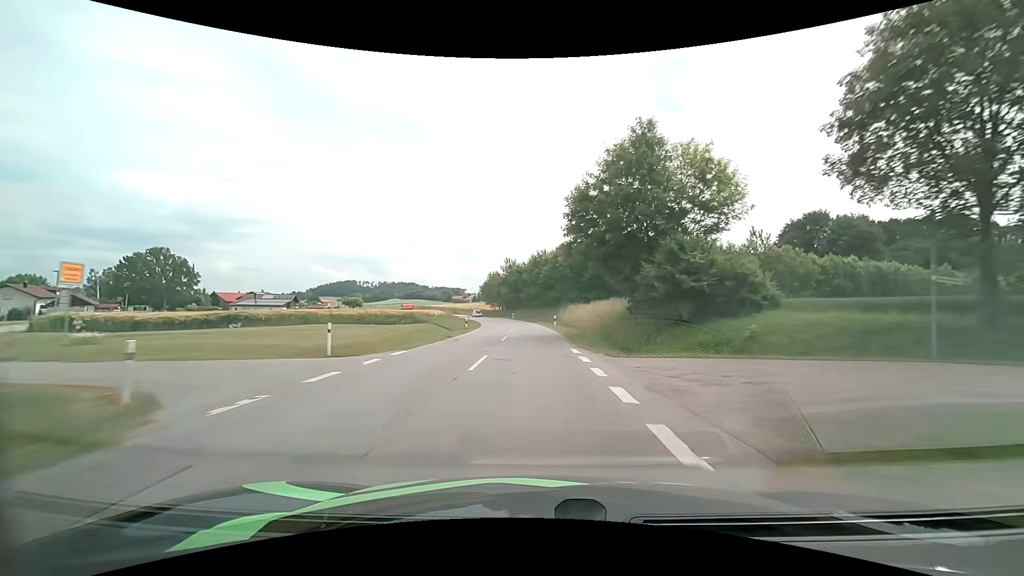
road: secondary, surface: asphalt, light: Day
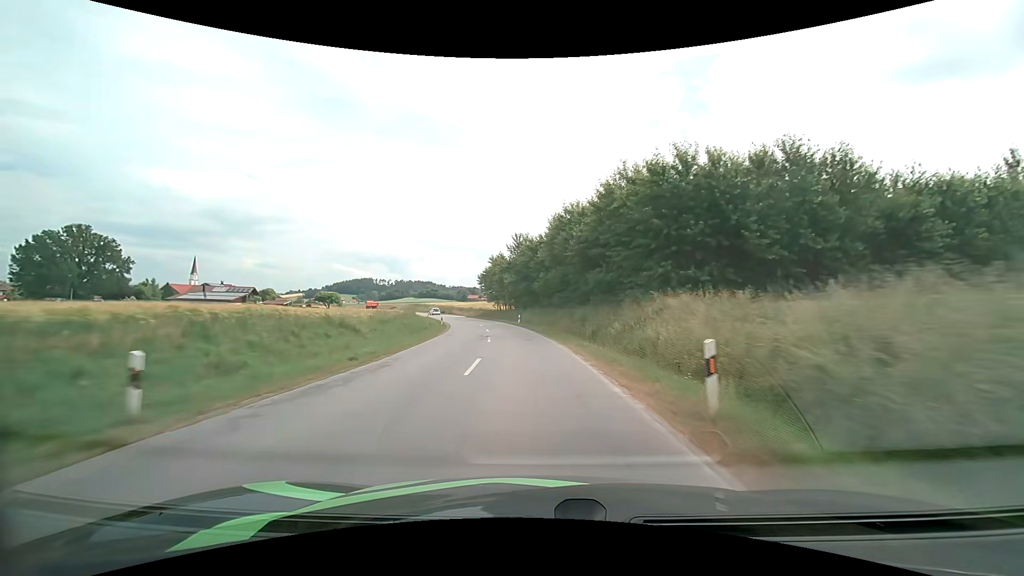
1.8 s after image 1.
(-0.6, +36.6) m; -2°
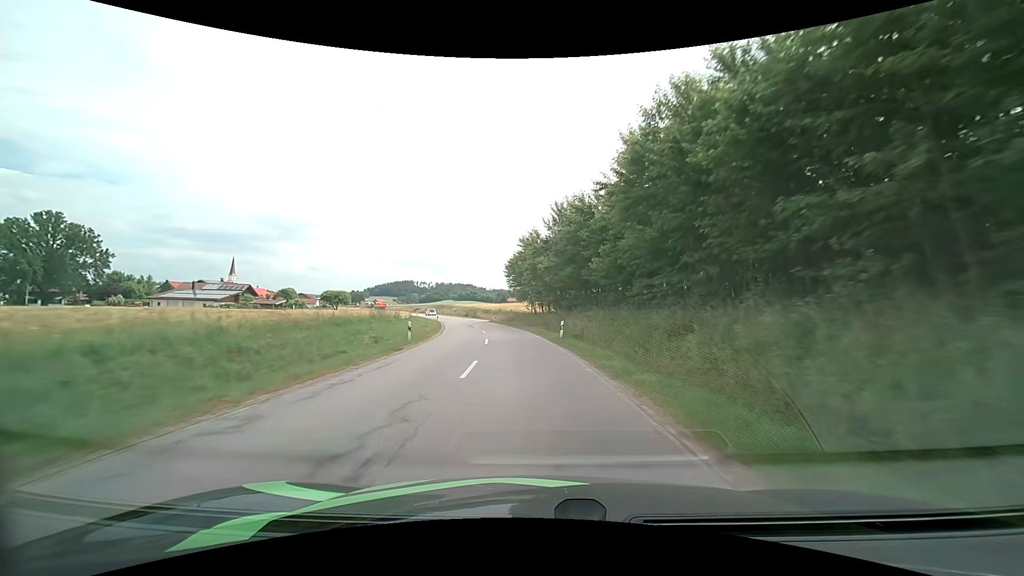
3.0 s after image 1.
(-1.0, +24.4) m; -5°
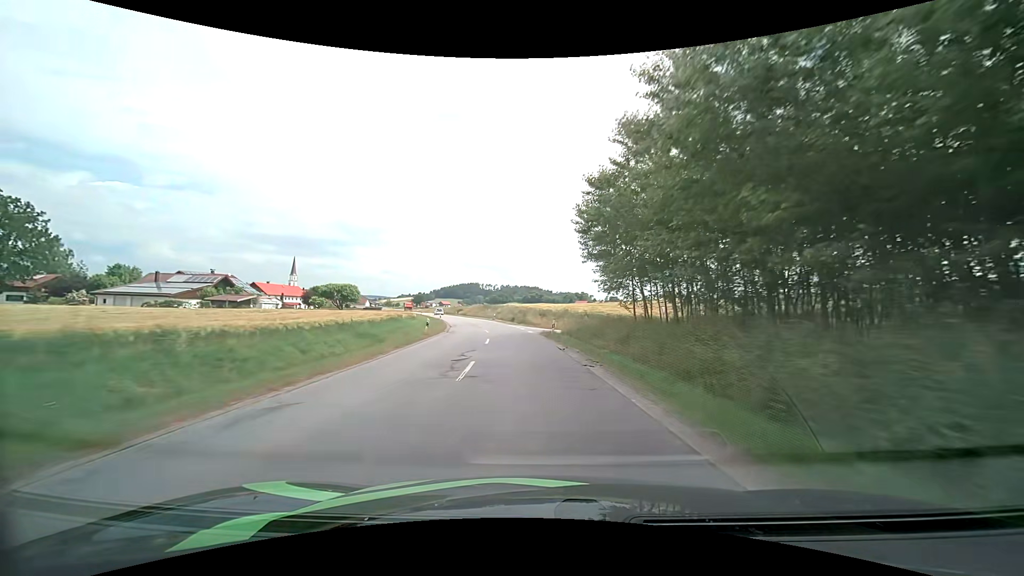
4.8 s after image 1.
(-2.4, +36.6) m; -7°
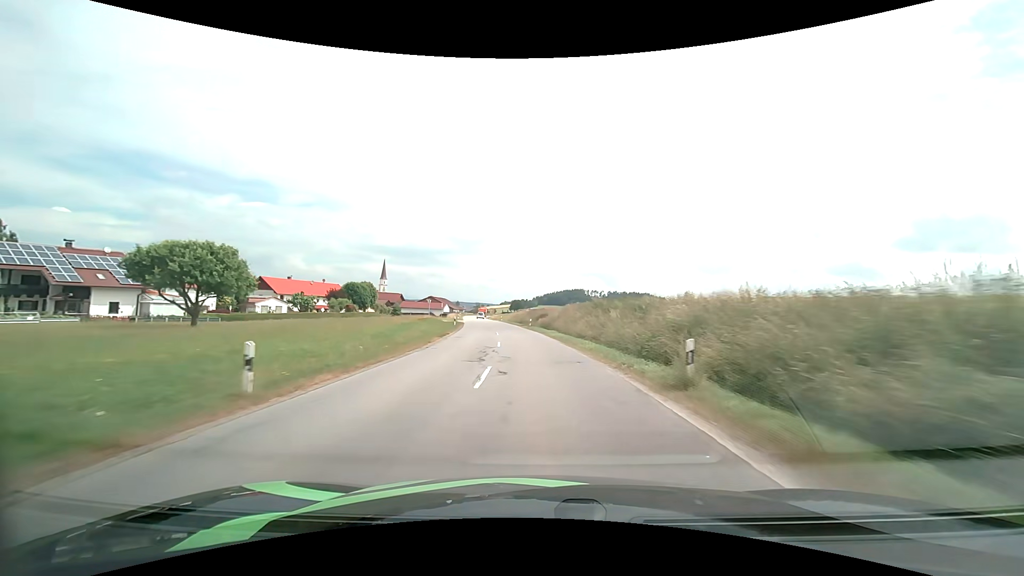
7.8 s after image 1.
(-6.7, +60.9) m; -12°
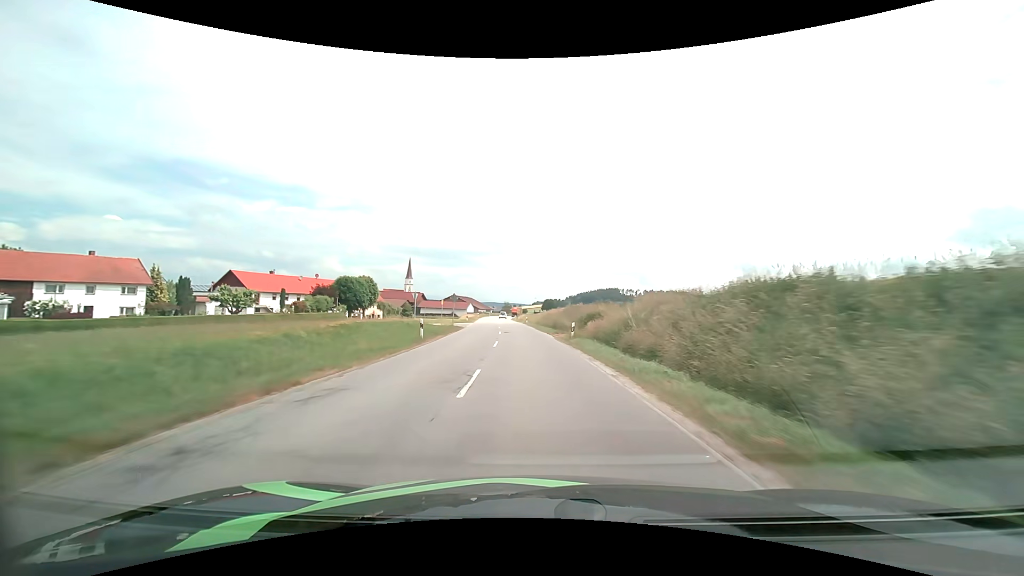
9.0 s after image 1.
(-0.8, +25.1) m; -4°
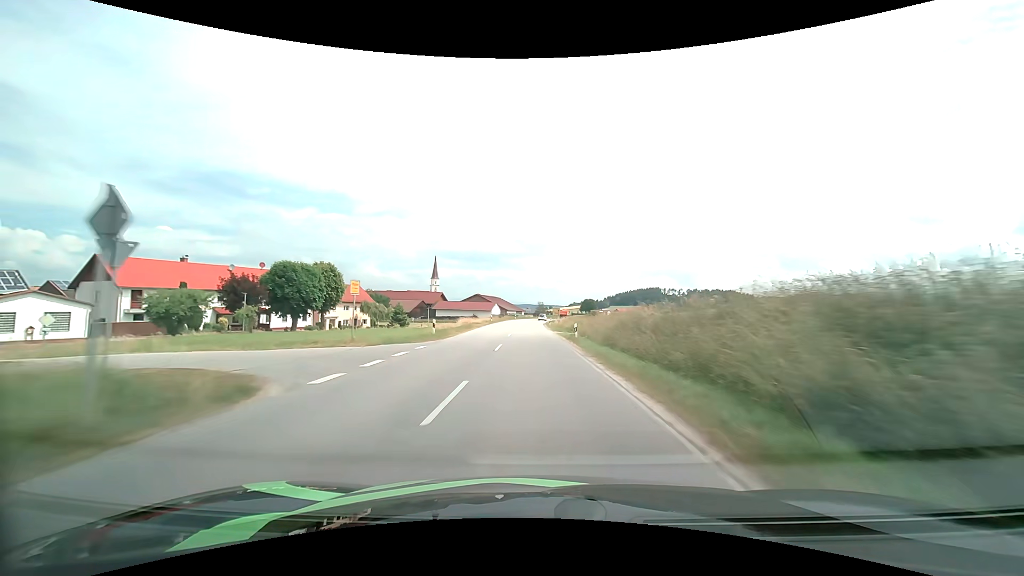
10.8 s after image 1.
(-1.6, +38.0) m; -4°
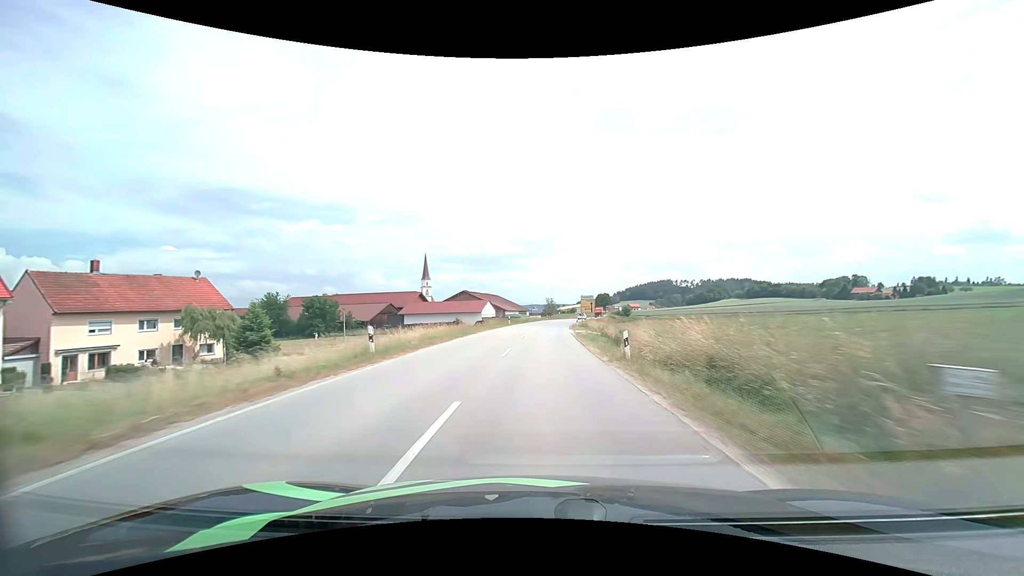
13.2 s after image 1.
(-0.8, +50.5) m; -1°
